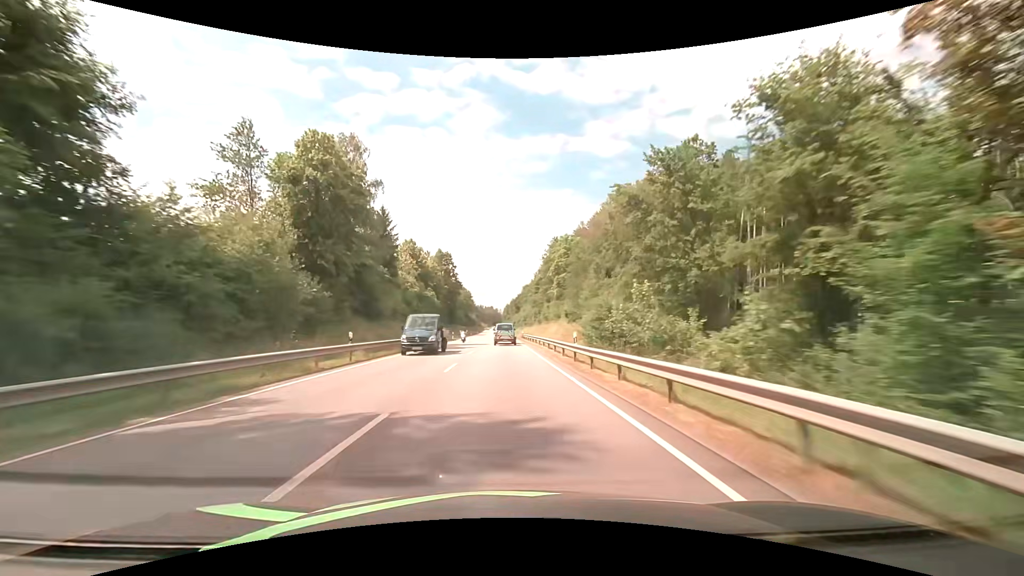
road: primary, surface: asphalt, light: Day
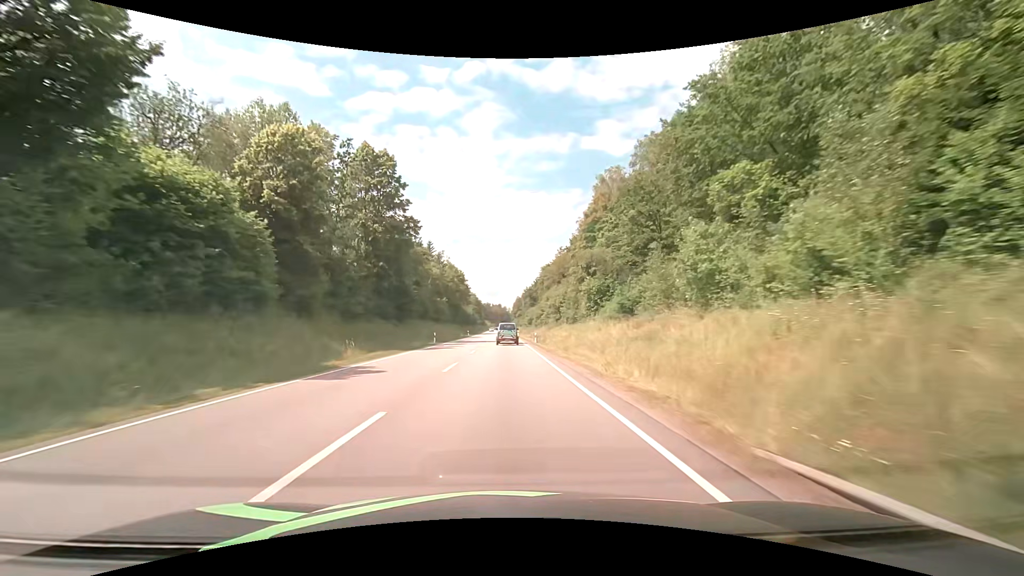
(-0.8, +71.9) m; -1°
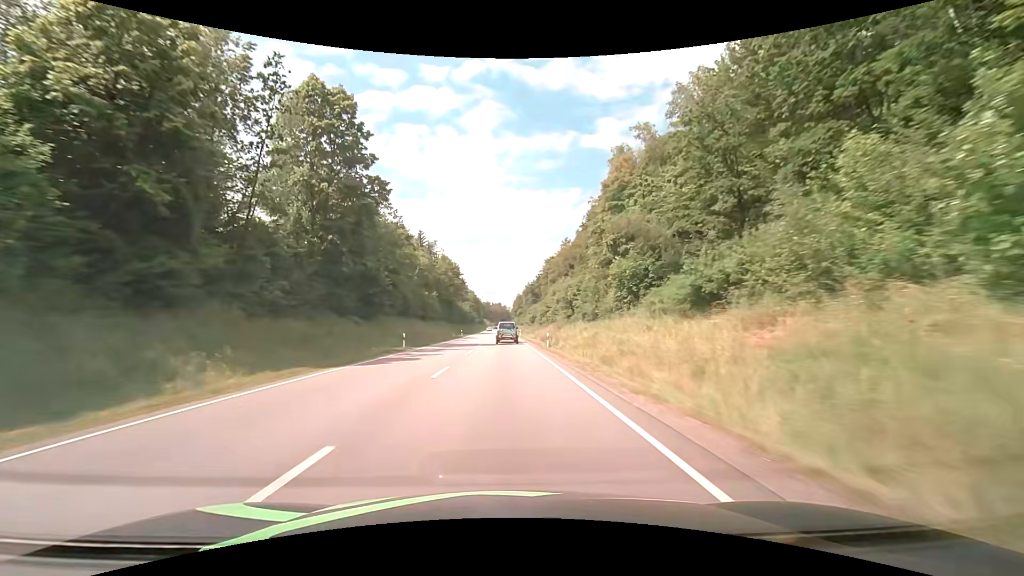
(0.0, +14.3) m; +1°
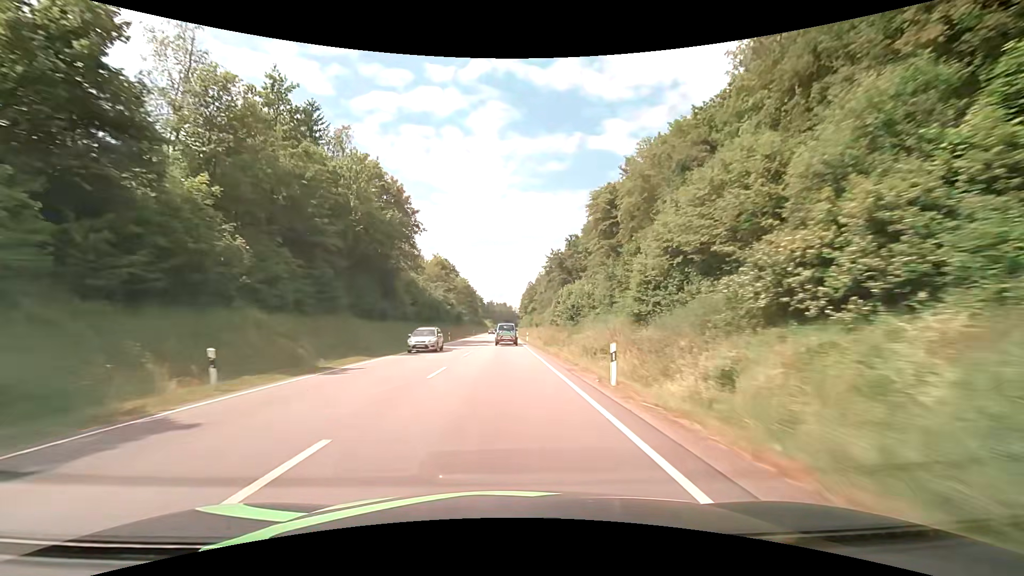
(-1.1, +71.6) m; -1°
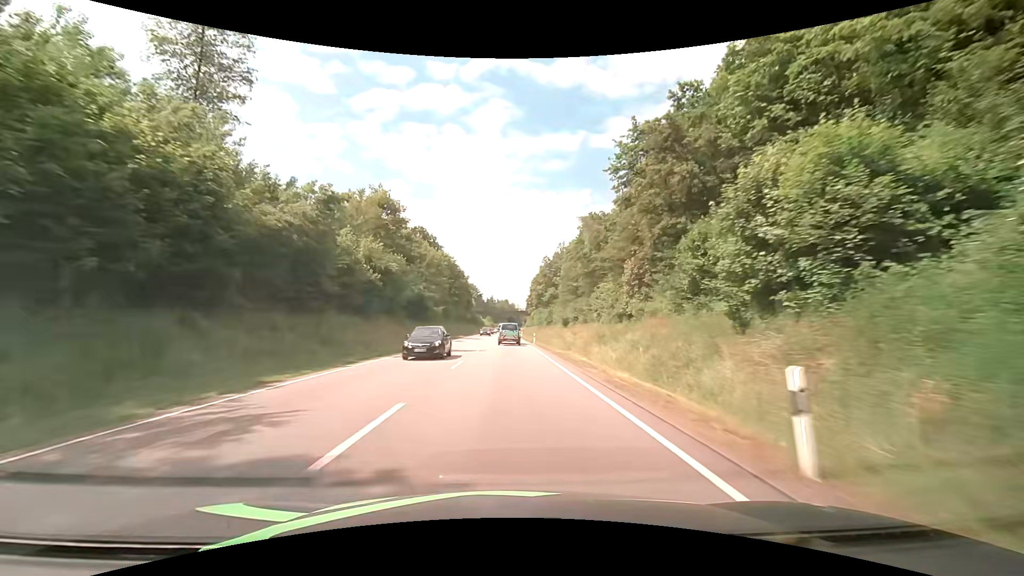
(-0.5, +57.0) m; -1°
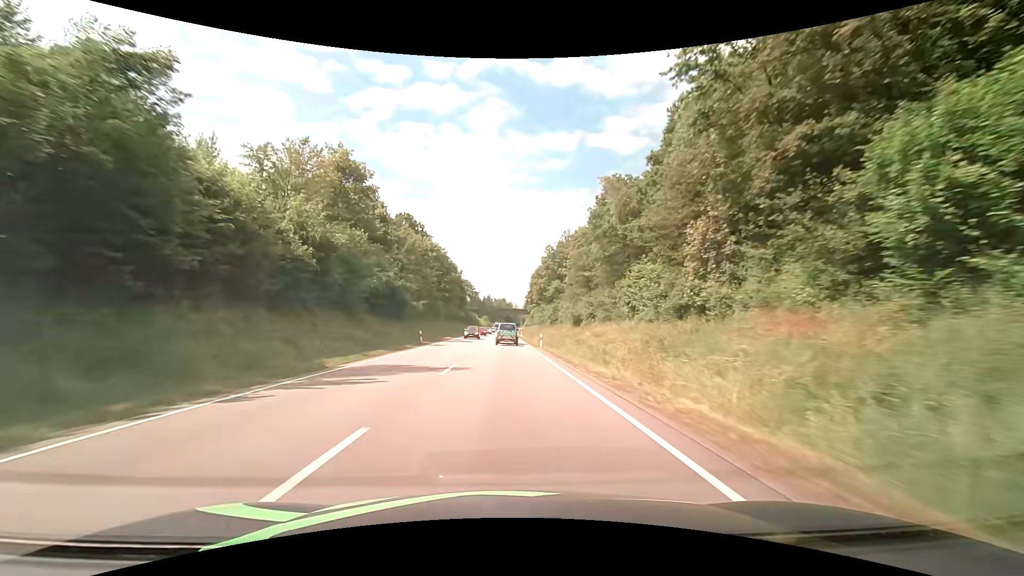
(+0.1, +14.2) m; +1°
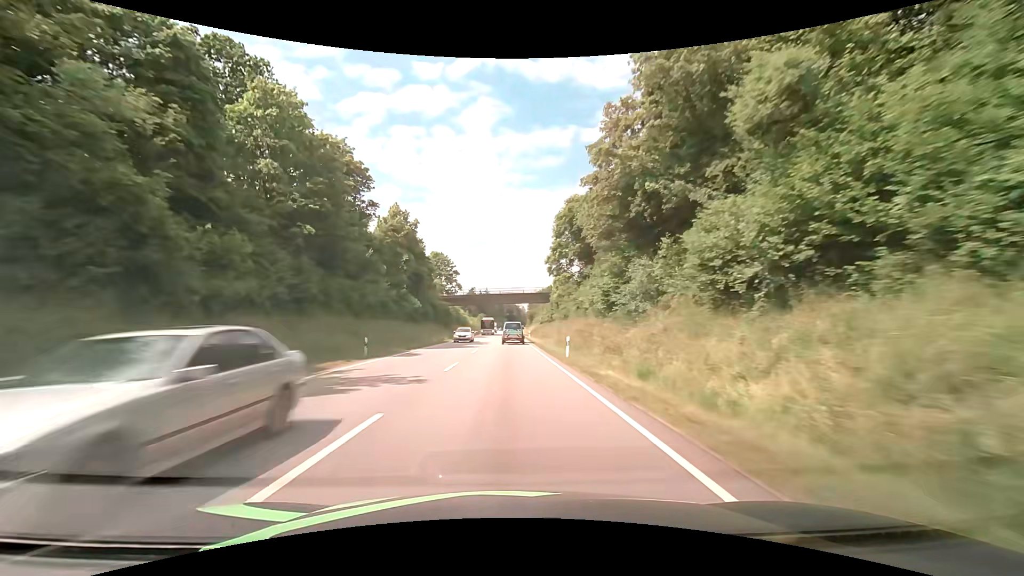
(-0.2, +70.7) m; 0°
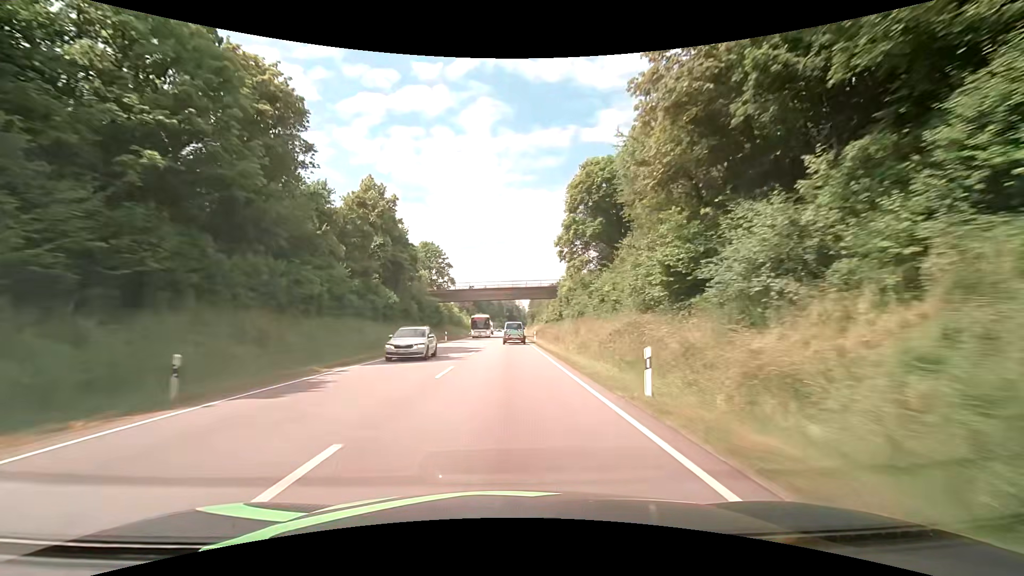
(-0.1, +14.1) m; -1°
(0, +10) (0, +20) (0, +30) (0, +40) (0, +50) (0, +60) (0, +70) (+1, +80) (+1, +90) (+1, +100) m
